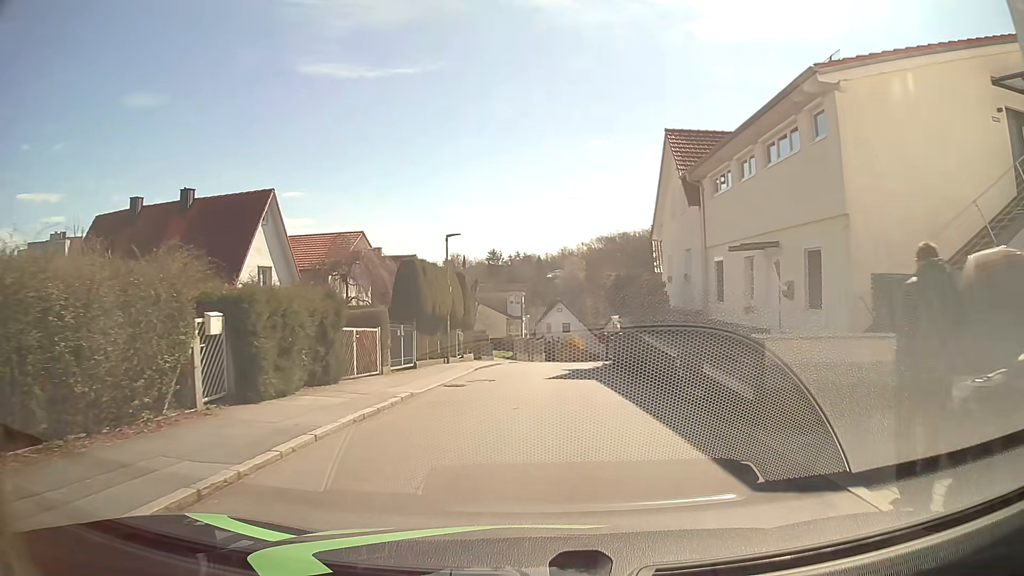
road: residential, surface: asphalt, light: Day
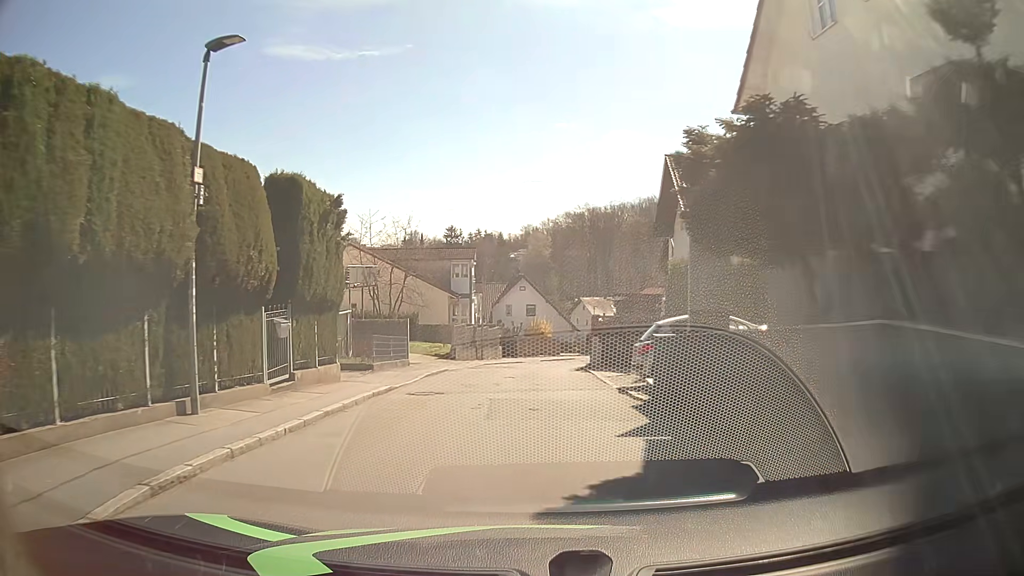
(+0.6, +18.5) m; +3°
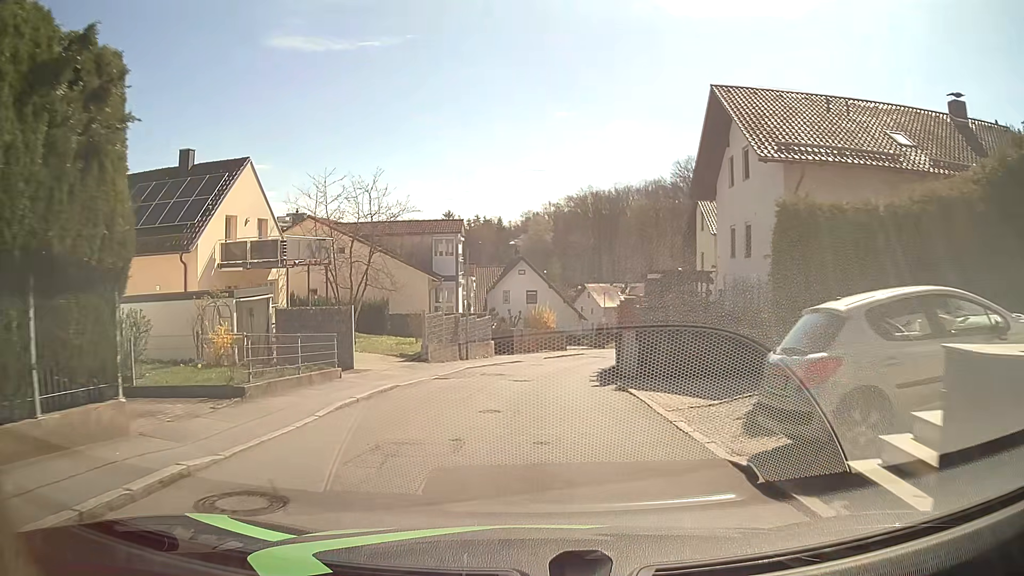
(0.0, +9.2) m; 0°
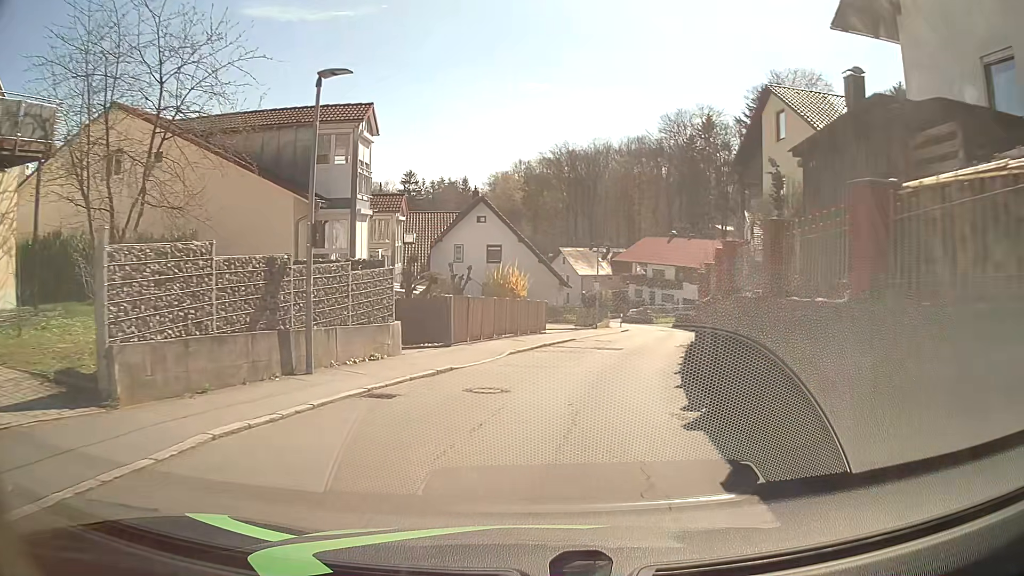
(+0.2, +18.2) m; +4°
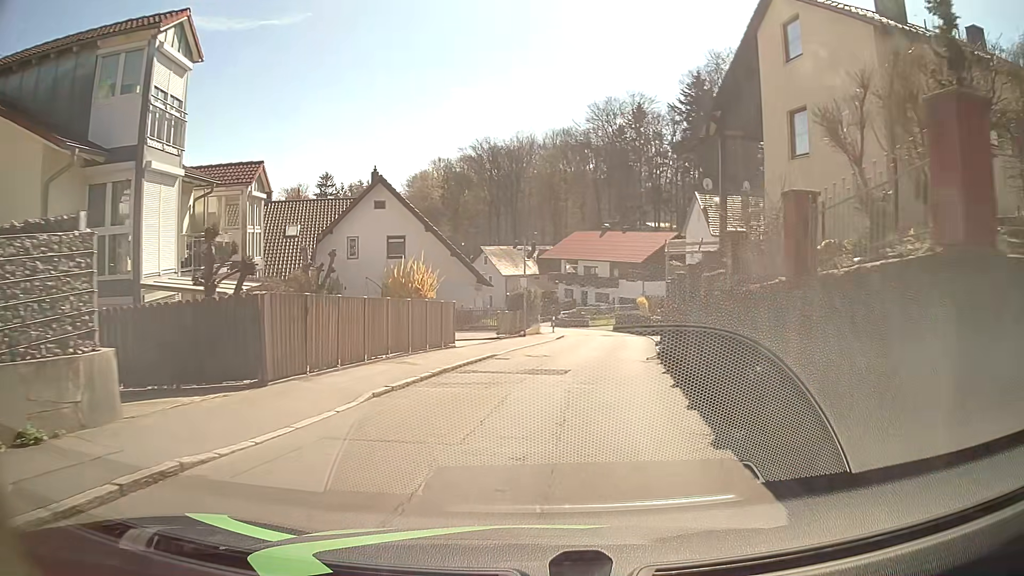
(+0.3, +8.9) m; +5°
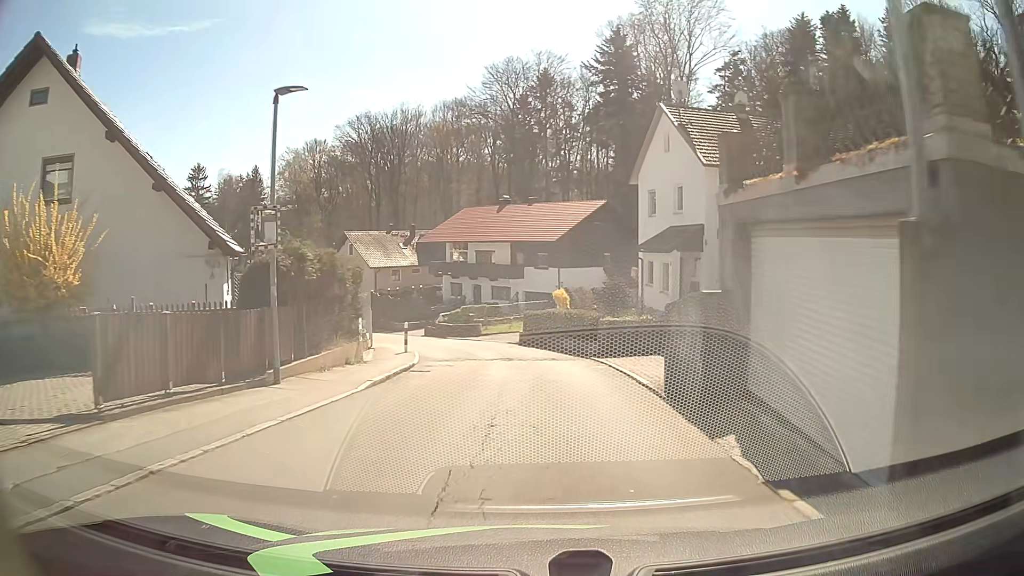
(+2.1, +22.1) m; +8°
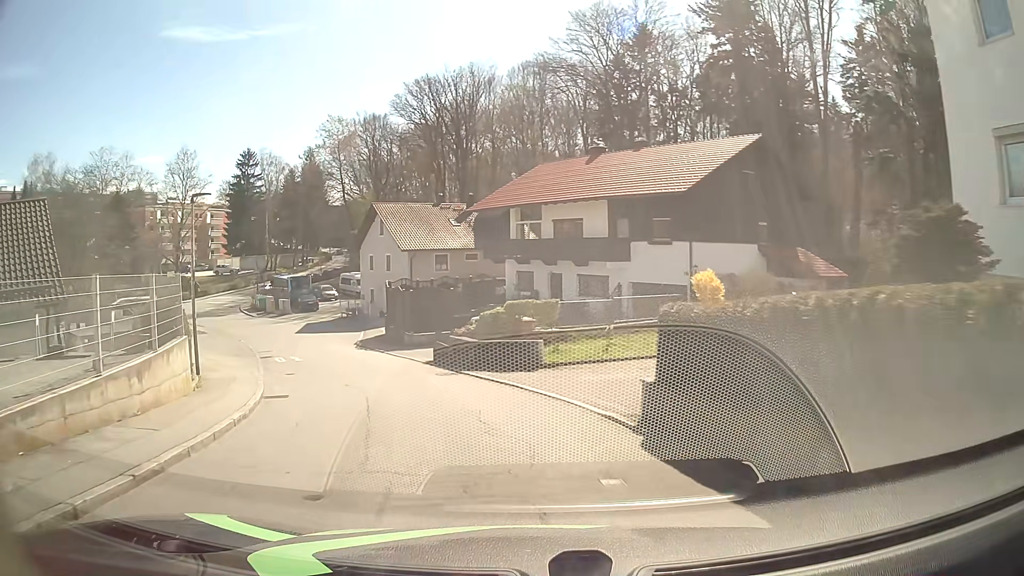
(-0.2, +22.5) m; -8°
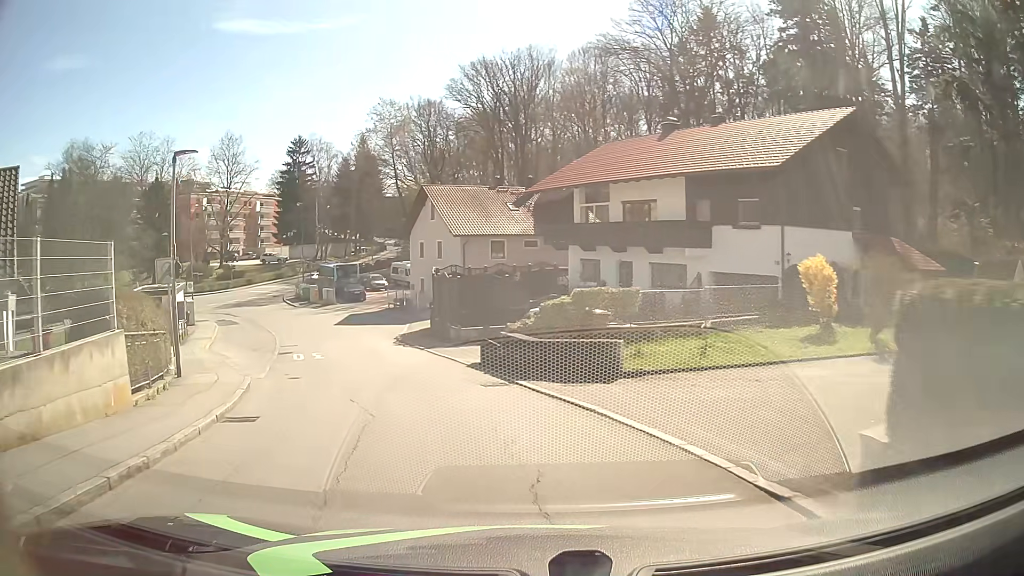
(-0.2, +4.4) m; -6°
(-1, +10) (-4, +20) (-7, +29) (-11, +38) (-15, +47) (-20, +56) (-25, +64) (-30, +73) (-30, +83) (-28, +93) m
